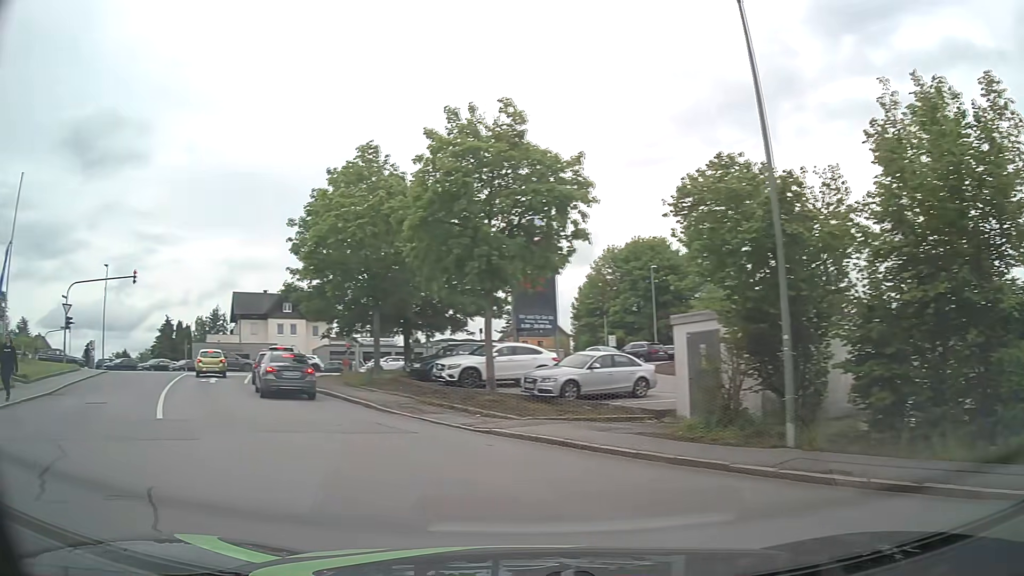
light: Day
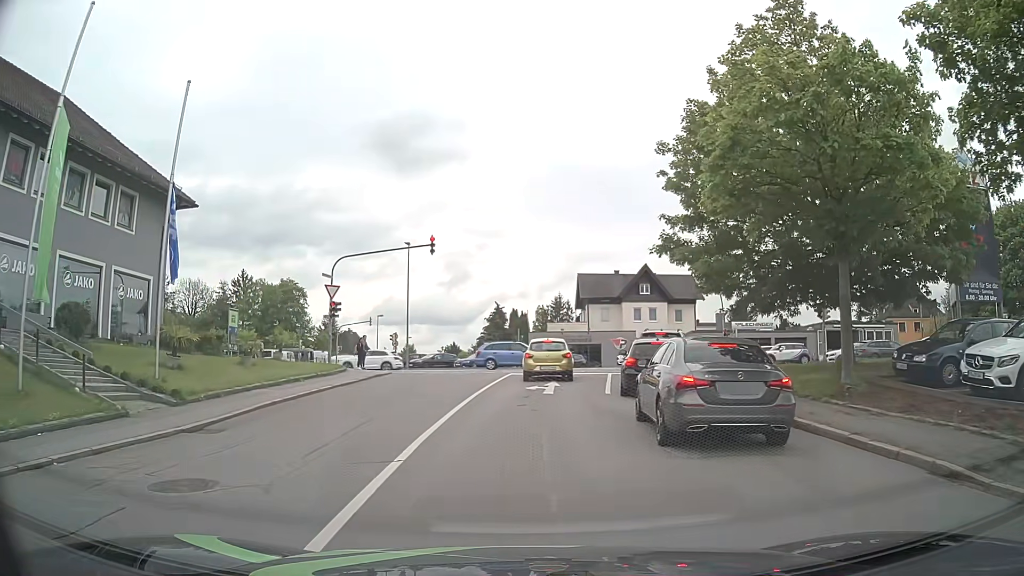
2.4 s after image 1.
(-4.6, +11.3) m; -31°
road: residential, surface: asphalt
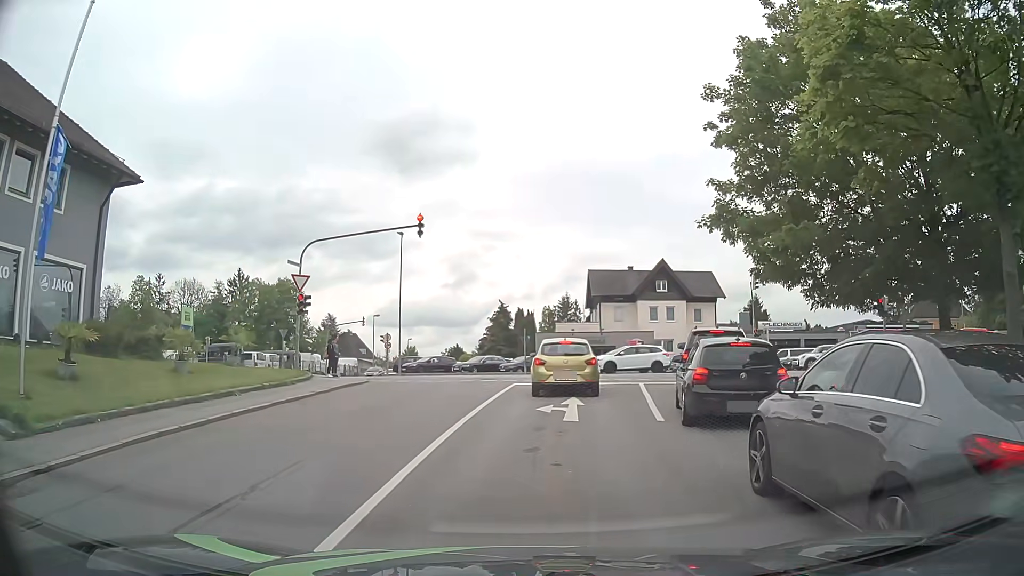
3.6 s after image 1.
(0.0, +5.7) m; -1°
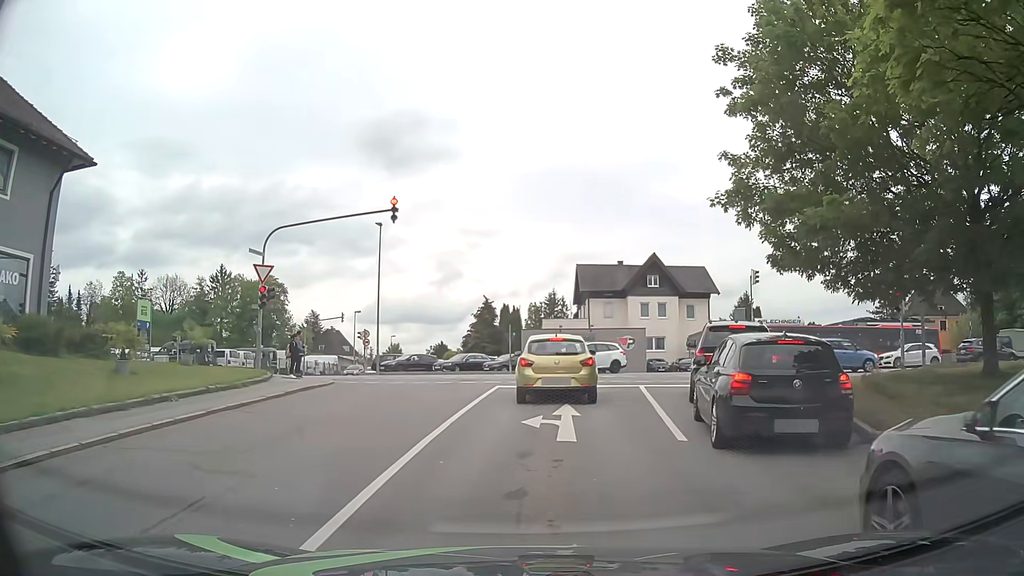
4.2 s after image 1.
(+0.1, +2.6) m; +2°
